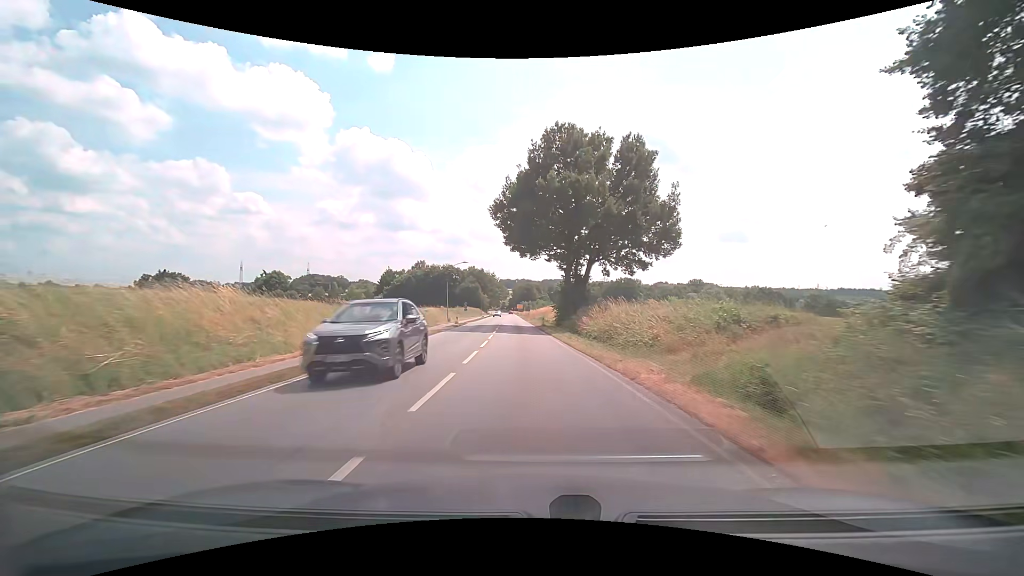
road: secondary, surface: asphalt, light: Day
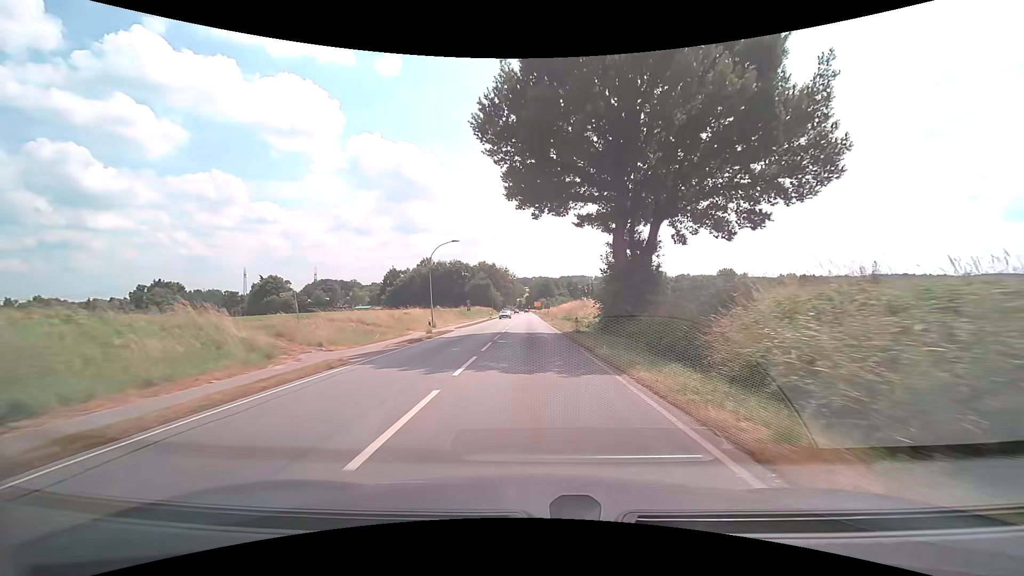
(-0.5, +20.2) m; -2°
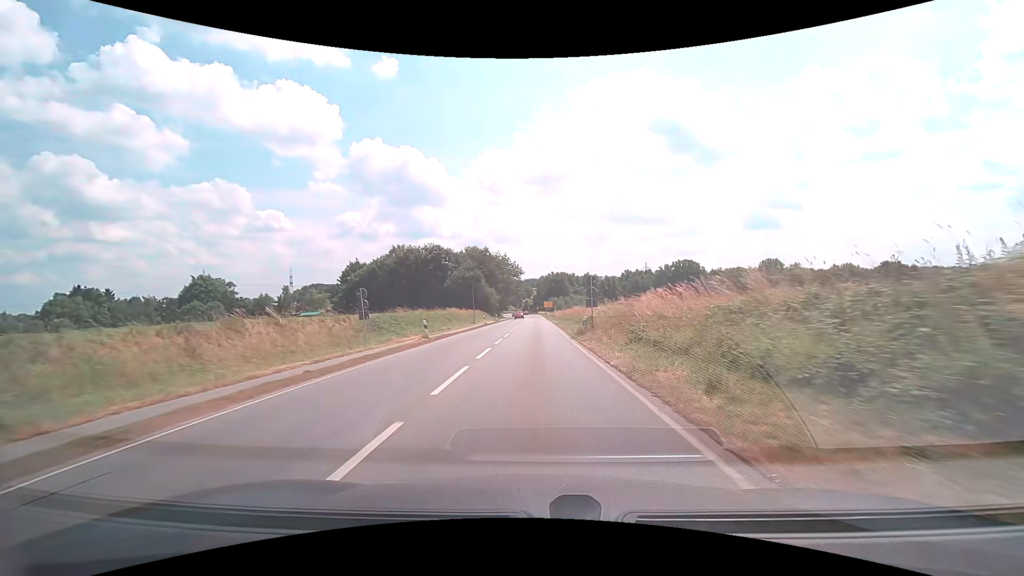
(-0.5, +50.2) m; -1°
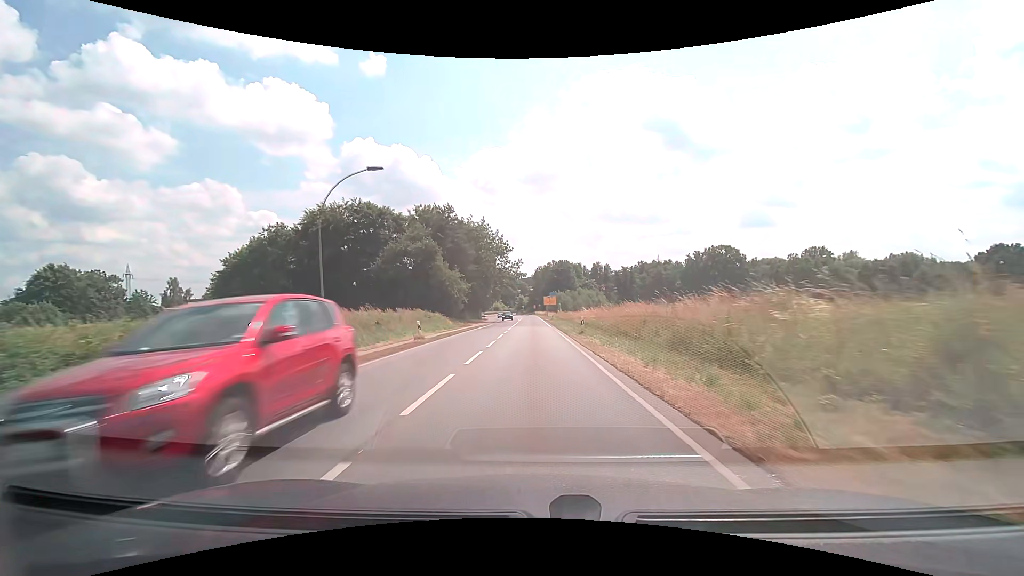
(+0.2, +49.4) m; 0°
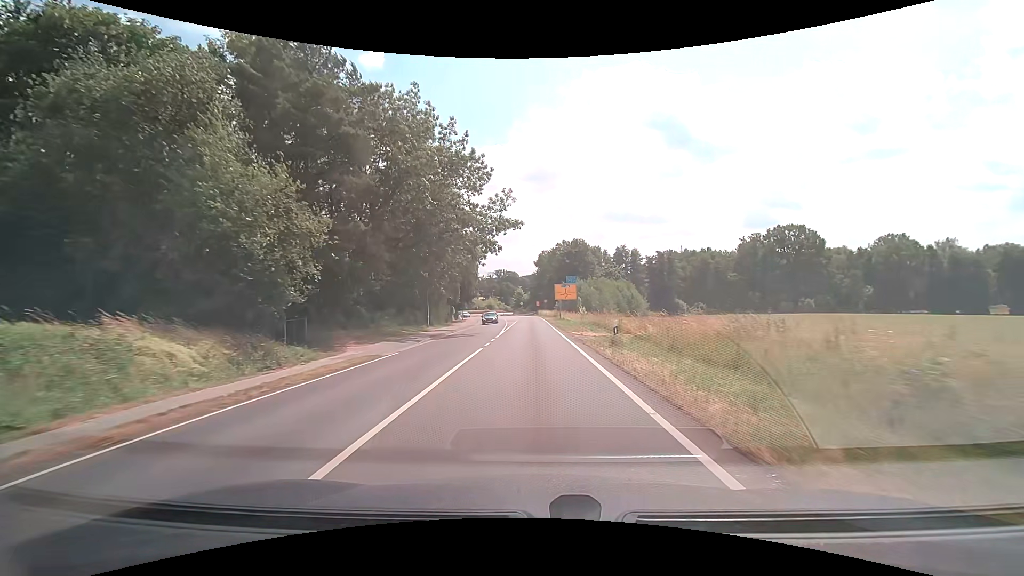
(-0.1, +47.1) m; 0°
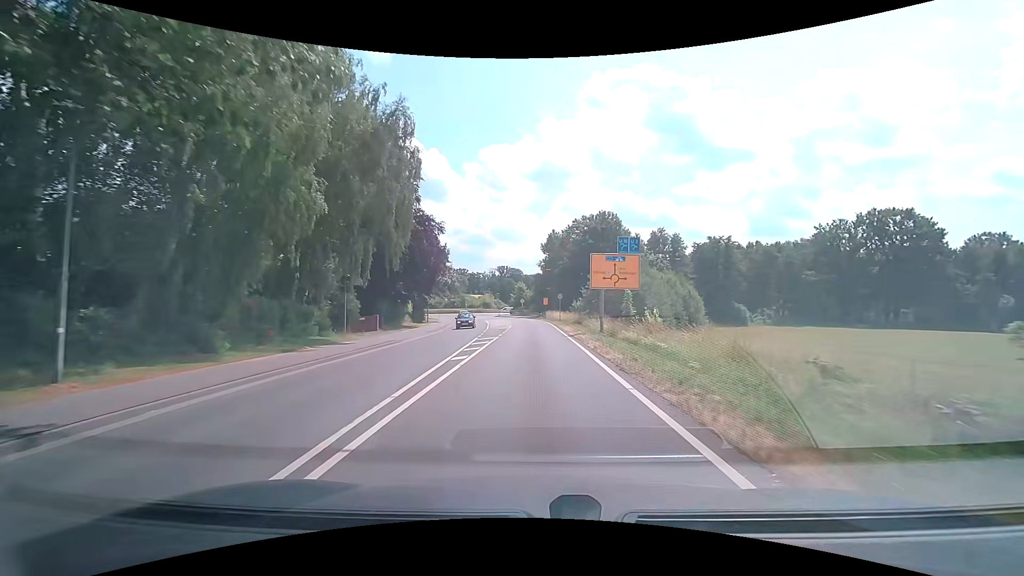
(-0.1, +34.7) m; 0°
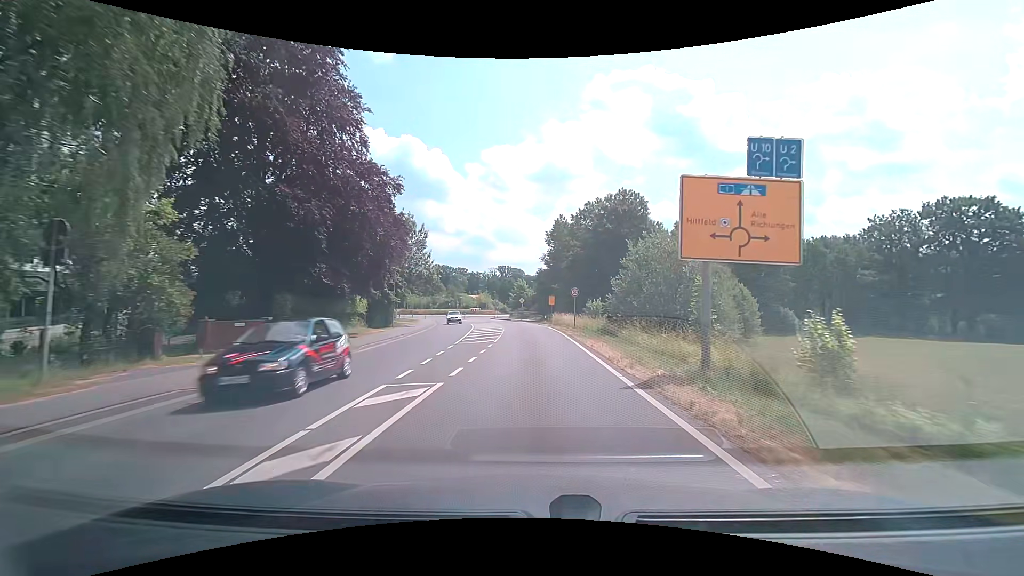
(-0.1, +16.2) m; 0°
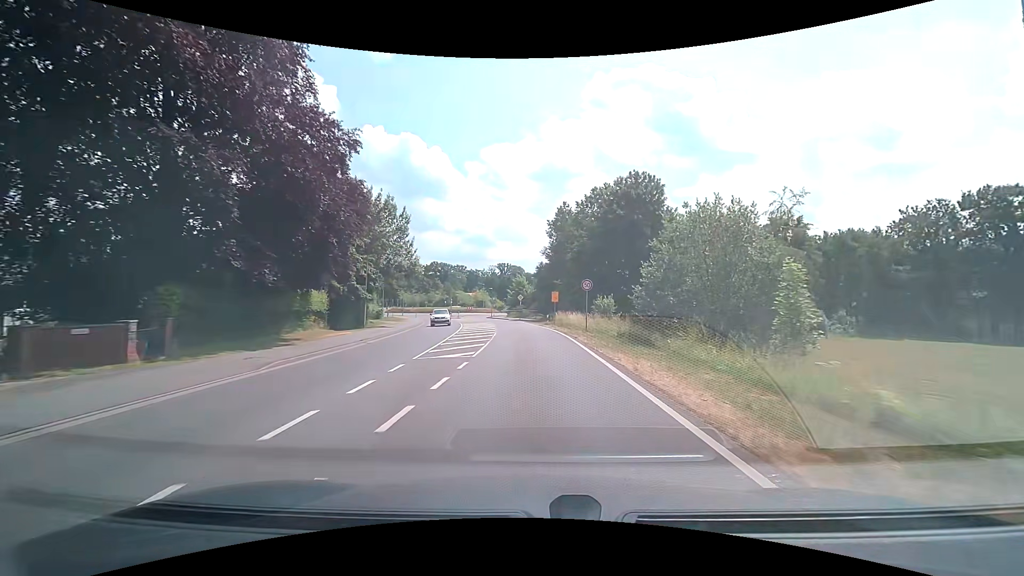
(0.0, +7.8) m; 0°
(0, +10) (0, +20) (-1, +30) (-1, +40) (-2, +50) (-4, +60) (-6, +70) (-8, +79) (-10, +89) (-11, +99) m
